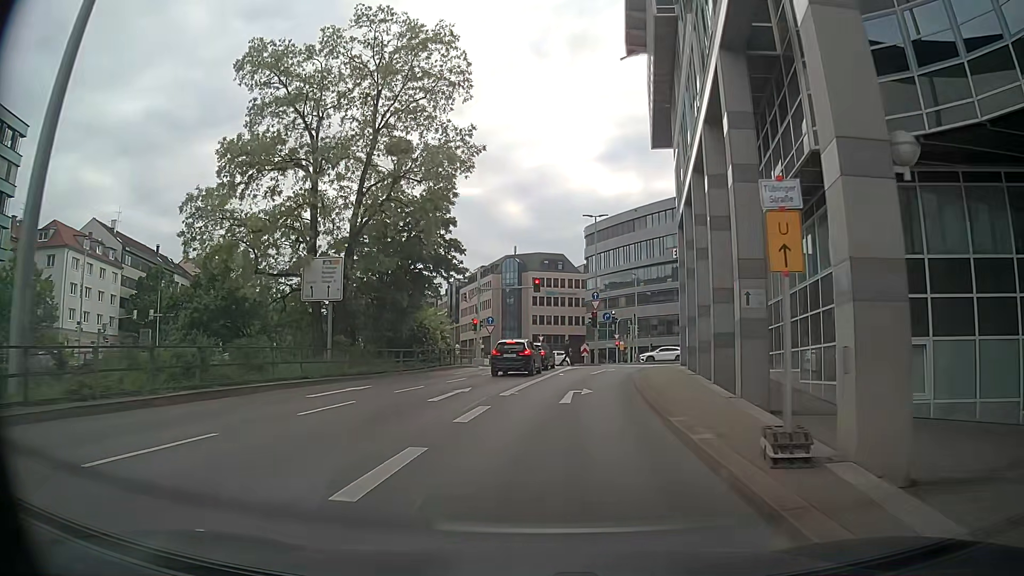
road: primary_link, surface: asphalt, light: Day
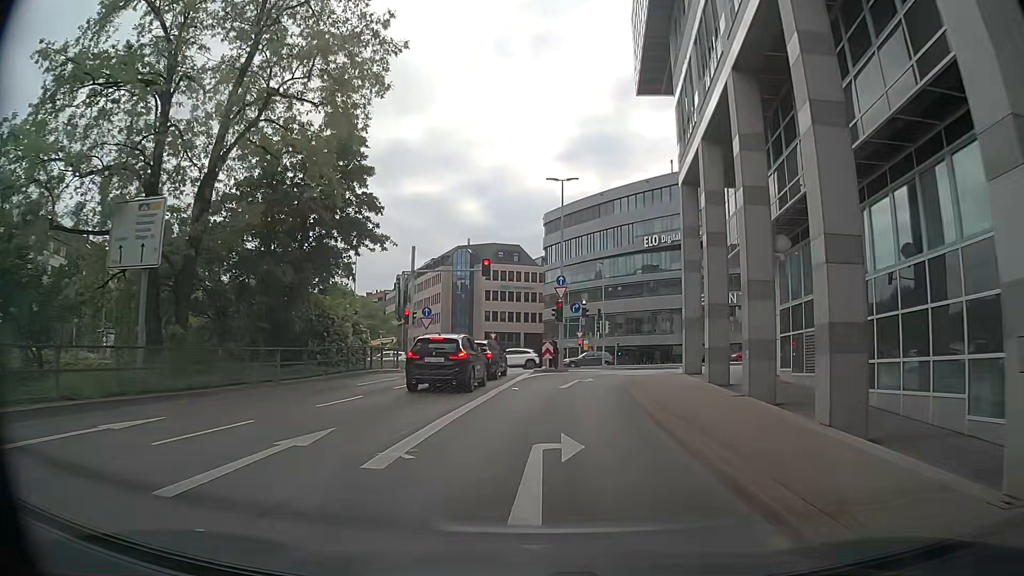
(+0.4, +10.4) m; +4°
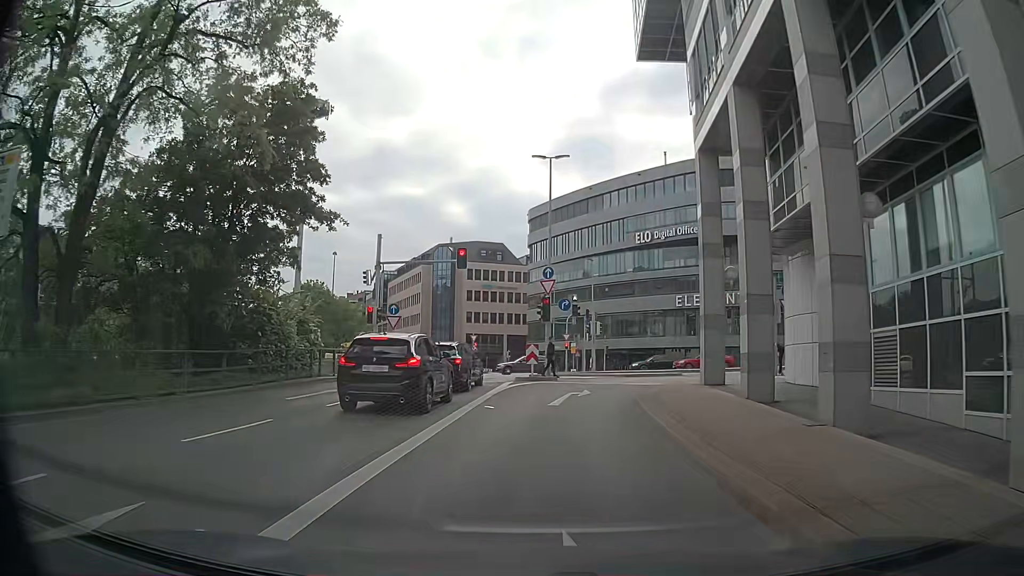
(+0.1, +5.1) m; +2°
